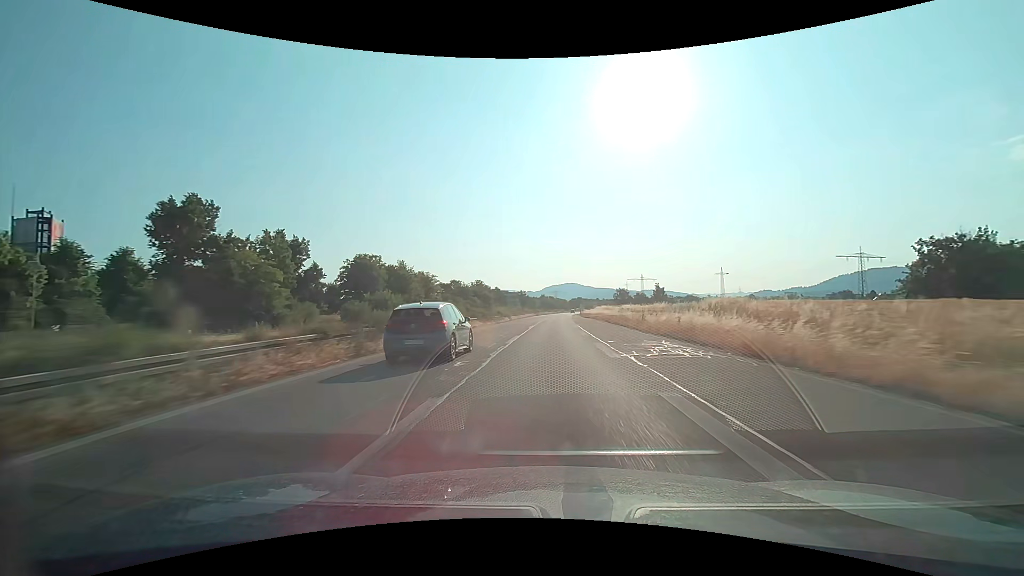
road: trunk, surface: asphalt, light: Day
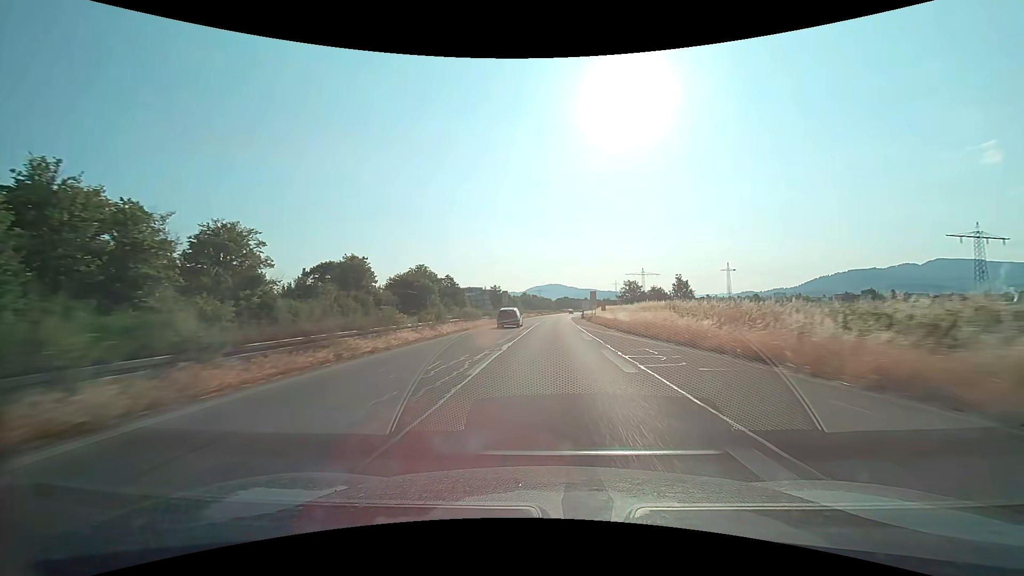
(+1.1, +63.3) m; +2°
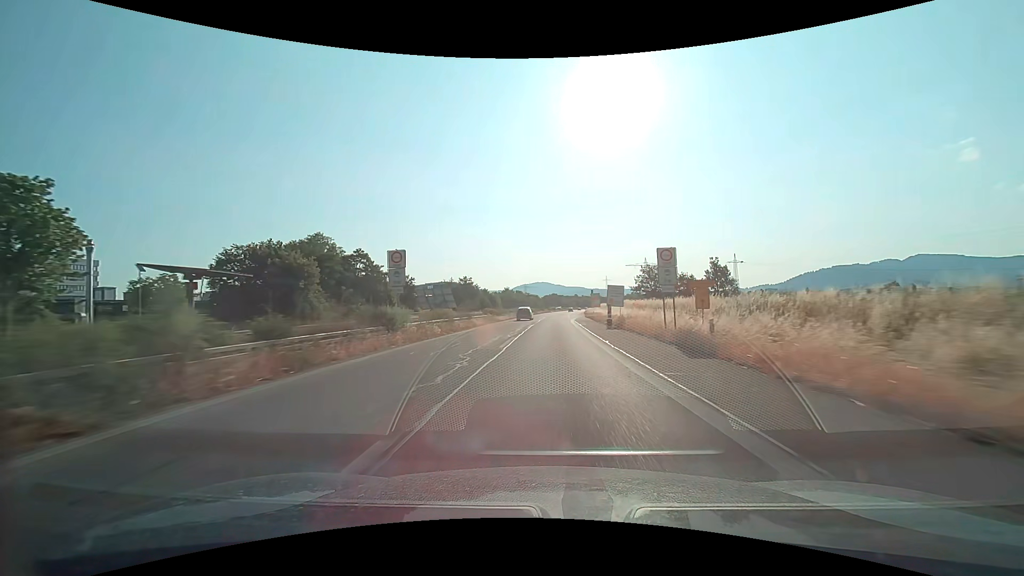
(+0.6, +47.7) m; +2°
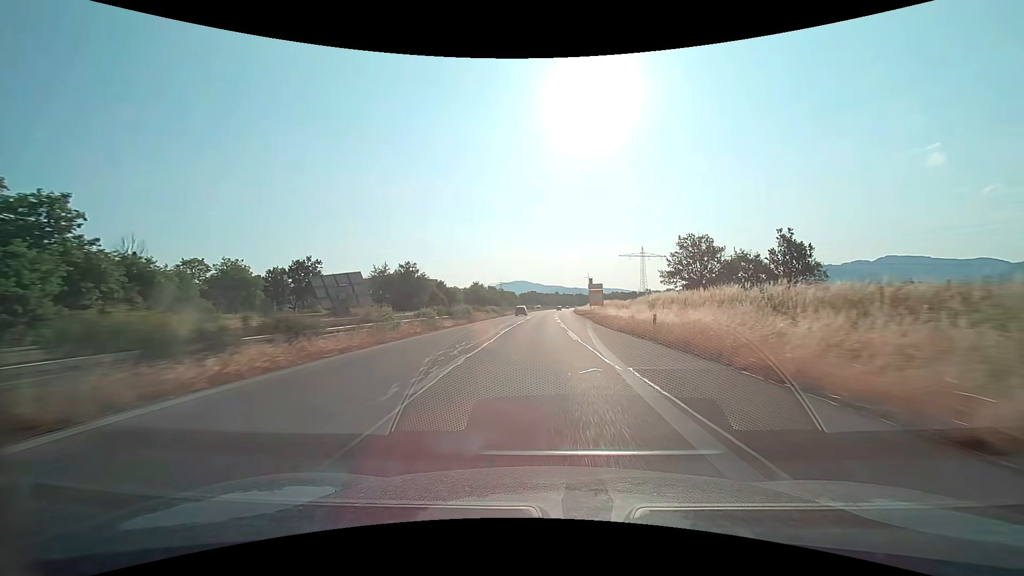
(+0.9, +45.2) m; +2°
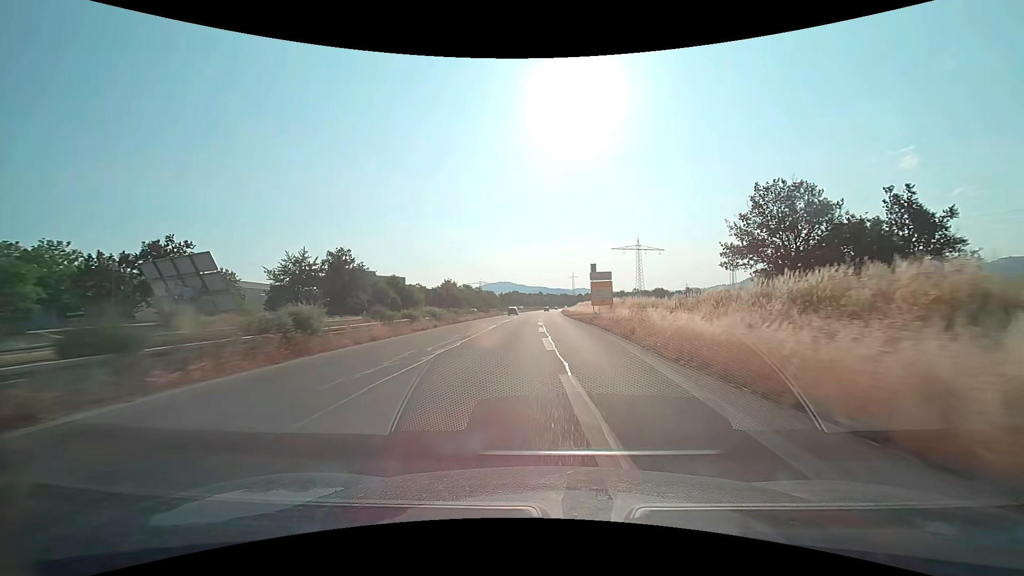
(+0.5, +28.6) m; +2°
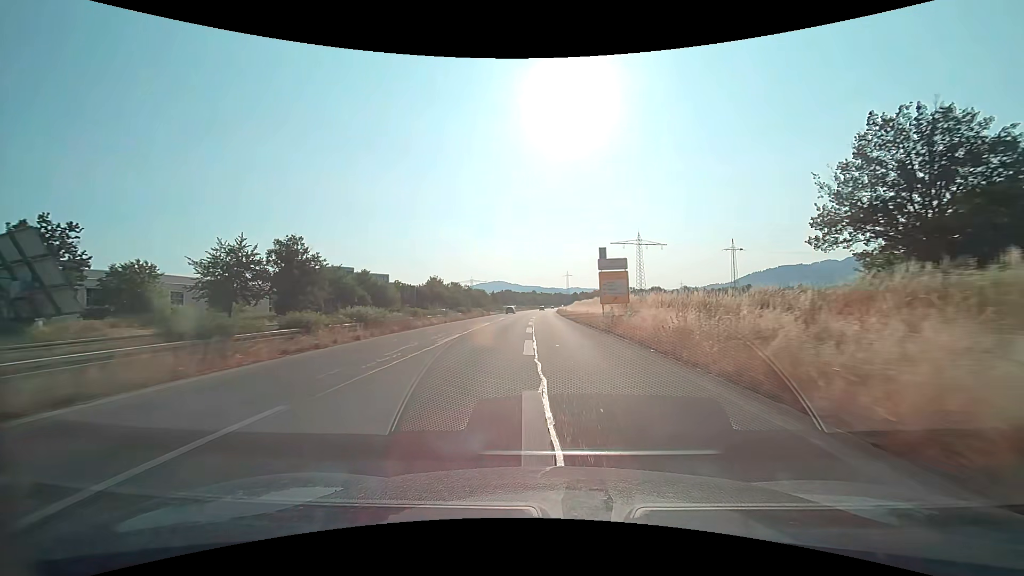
(+0.1, +14.0) m; +1°
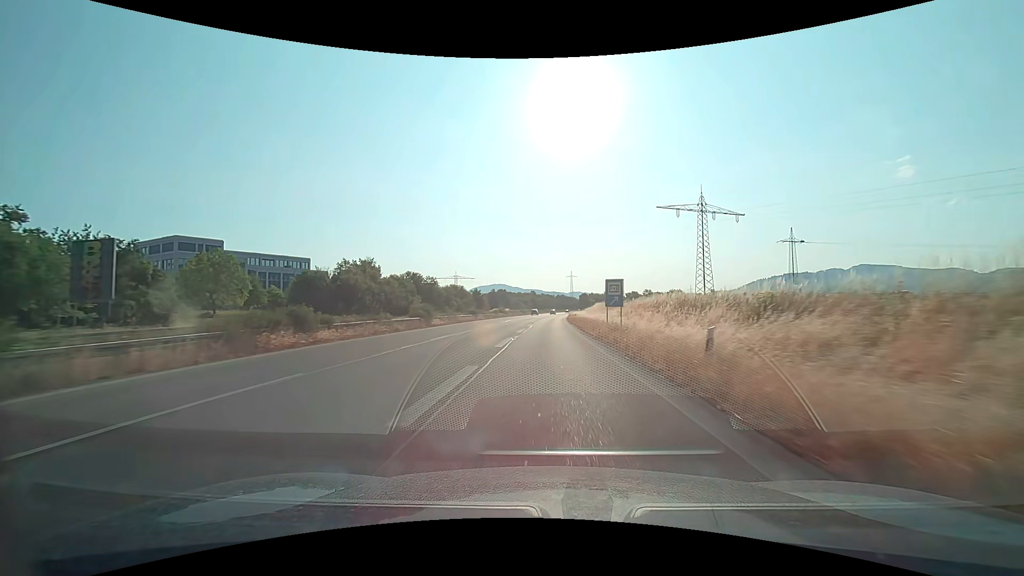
(+0.1, +68.7) m; 0°
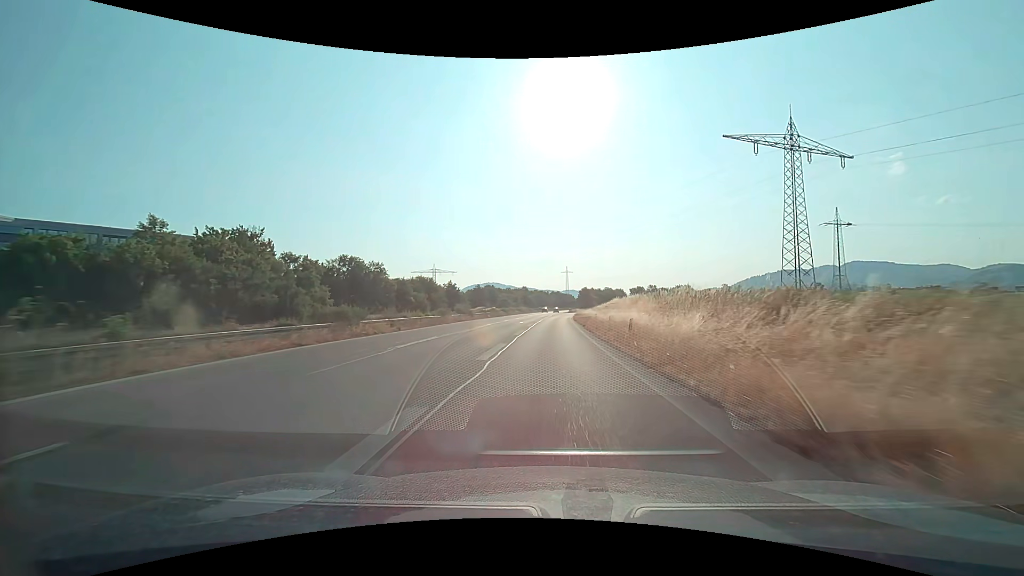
(+0.3, +41.6) m; +1°
(0, +10) (0, +20) (0, +30) (+1, +40) (+1, +50) (+1, +60) (+2, +70) (+2, +80) (+3, +90) (+4, +100) m
